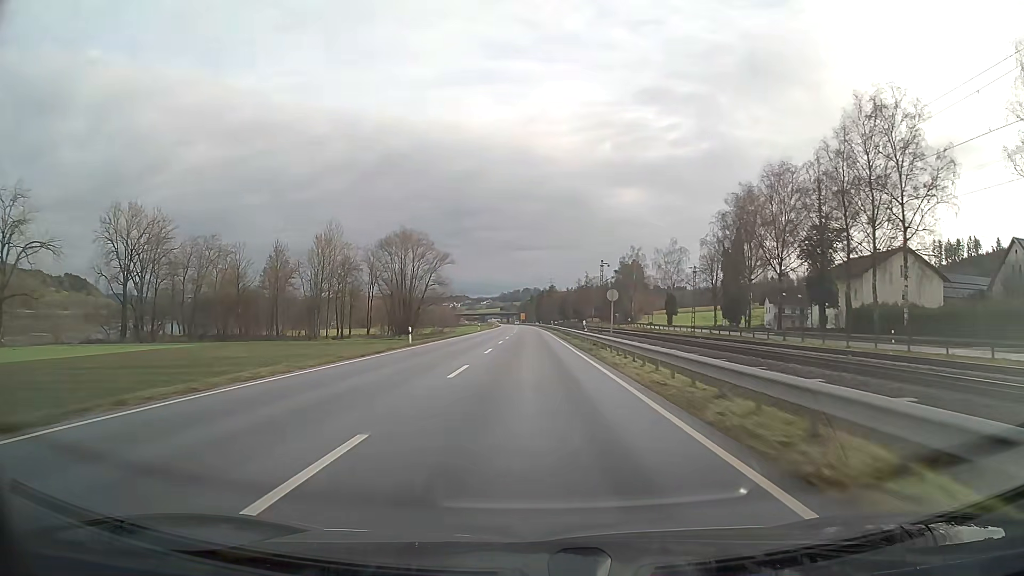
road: primary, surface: asphalt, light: Day
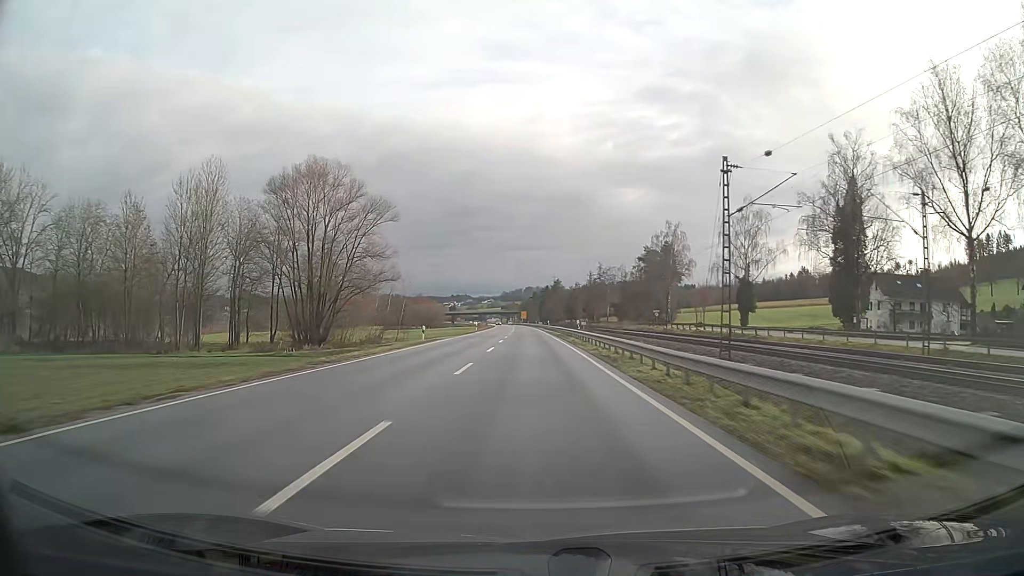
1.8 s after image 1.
(-0.1, +47.4) m; 0°
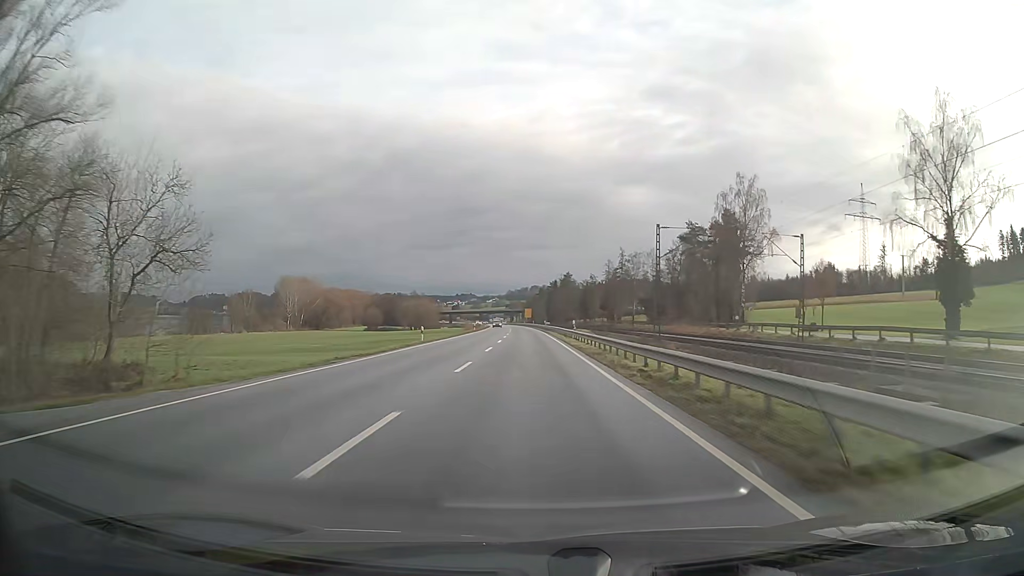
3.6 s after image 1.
(-0.2, +47.4) m; -1°
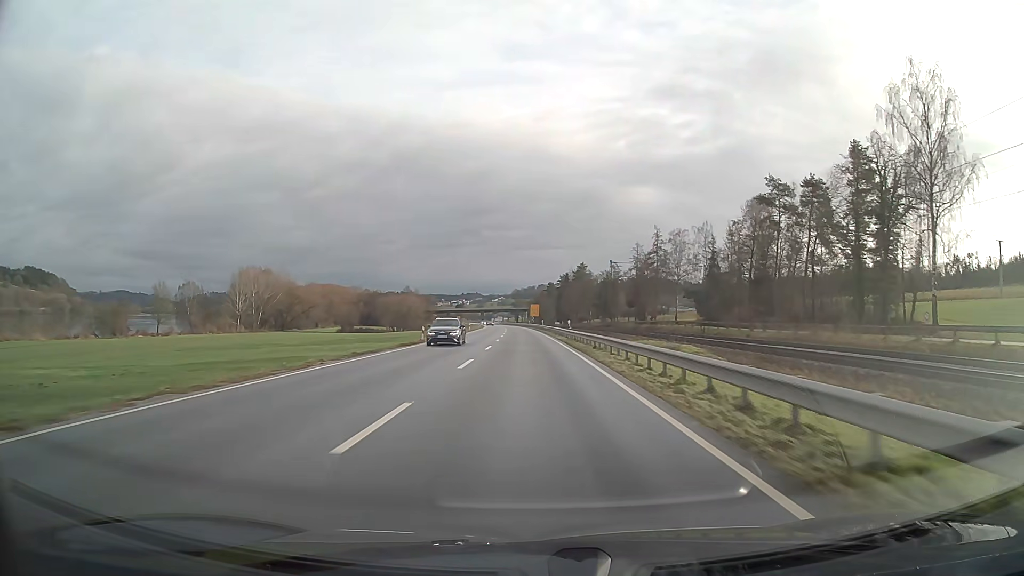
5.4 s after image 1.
(-0.3, +47.5) m; -1°
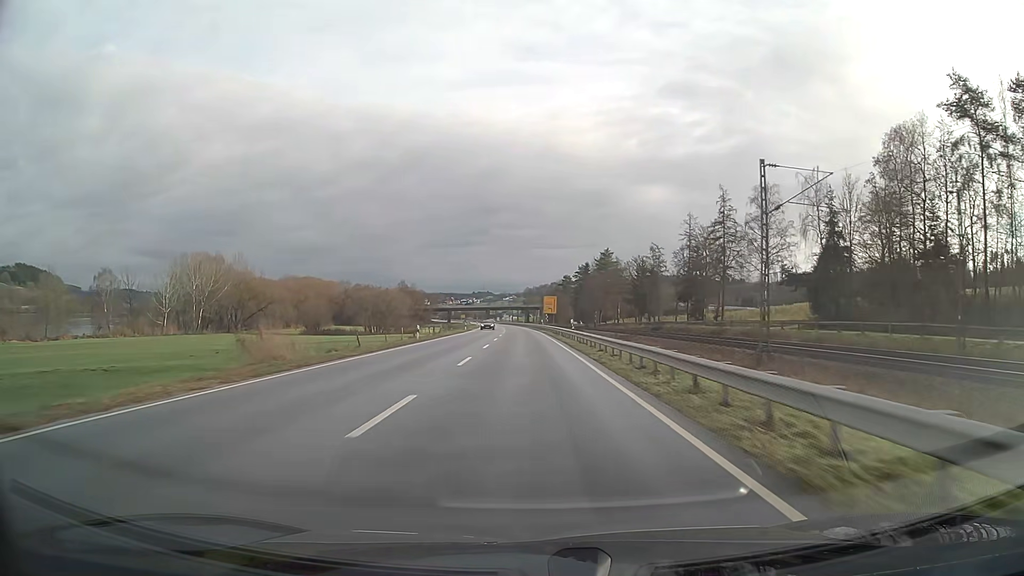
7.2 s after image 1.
(-0.4, +47.5) m; -1°
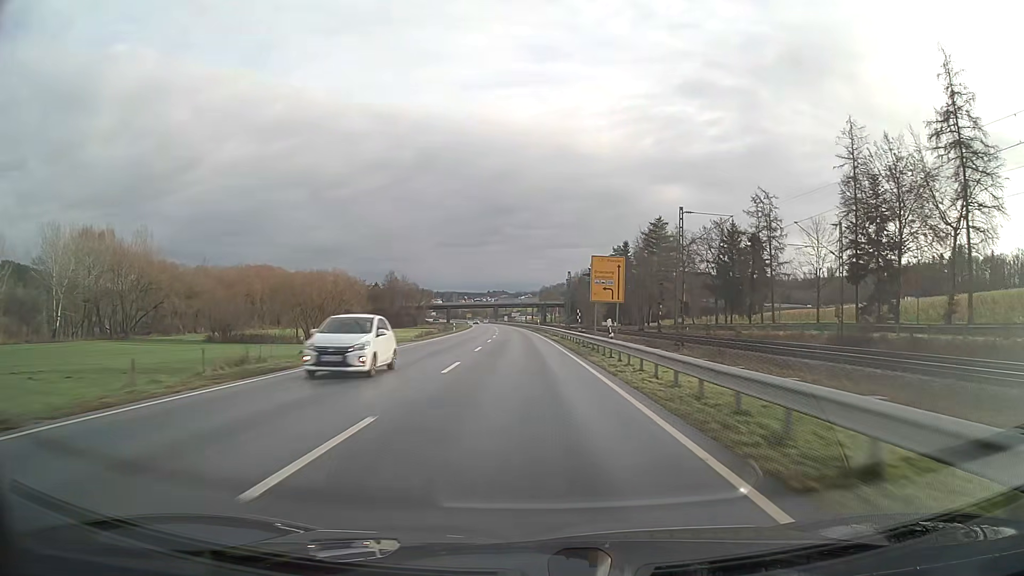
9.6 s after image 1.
(-0.7, +63.4) m; -1°
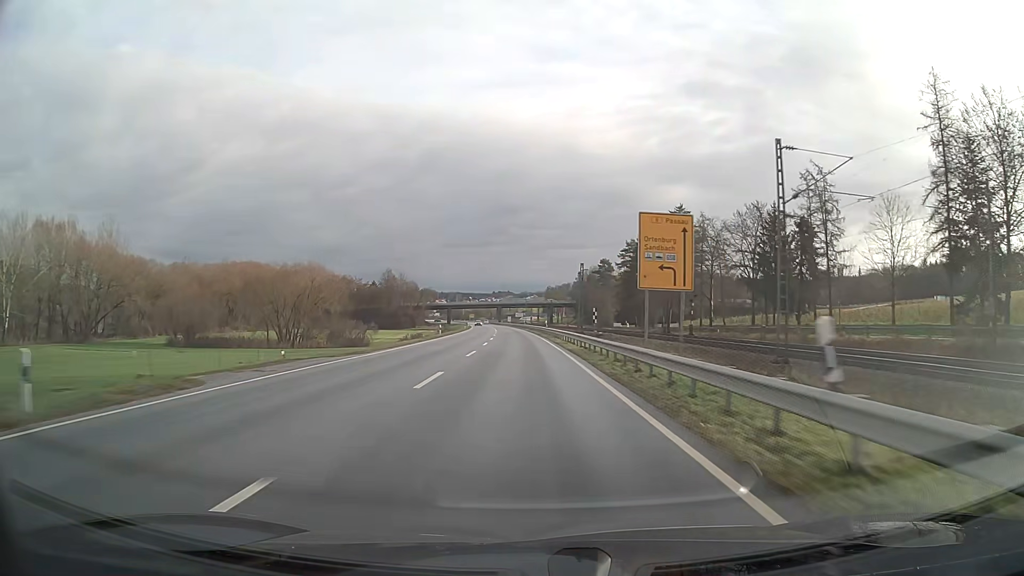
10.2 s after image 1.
(-0.1, +15.8) m; -1°
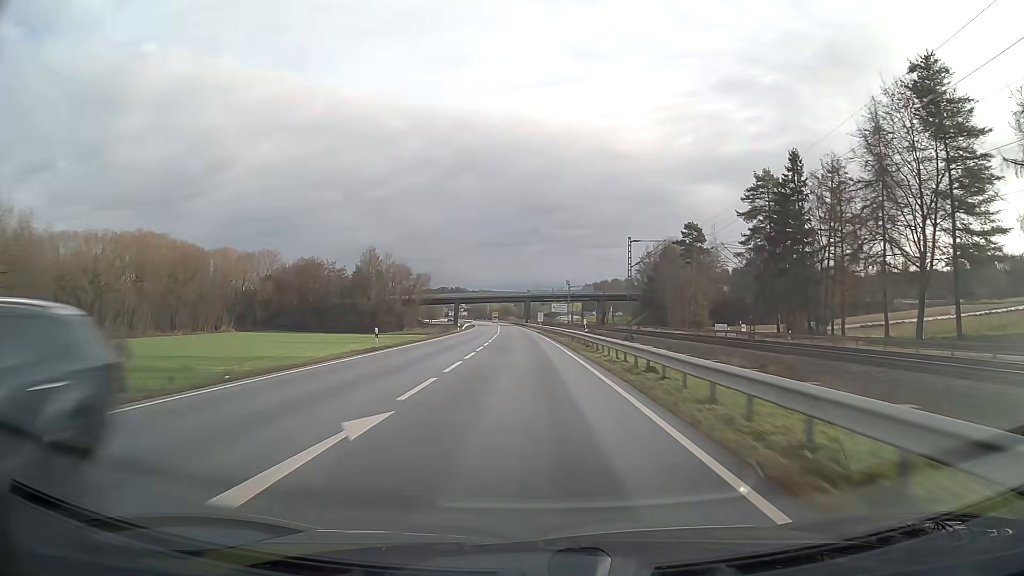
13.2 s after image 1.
(-2.1, +79.2) m; -3°
(0, +10) (0, +20) (0, +30) (-1, +40) (-1, +50) (-1, +60) (-2, +70) (-2, +80) (-2, +90) (-3, +100) m
